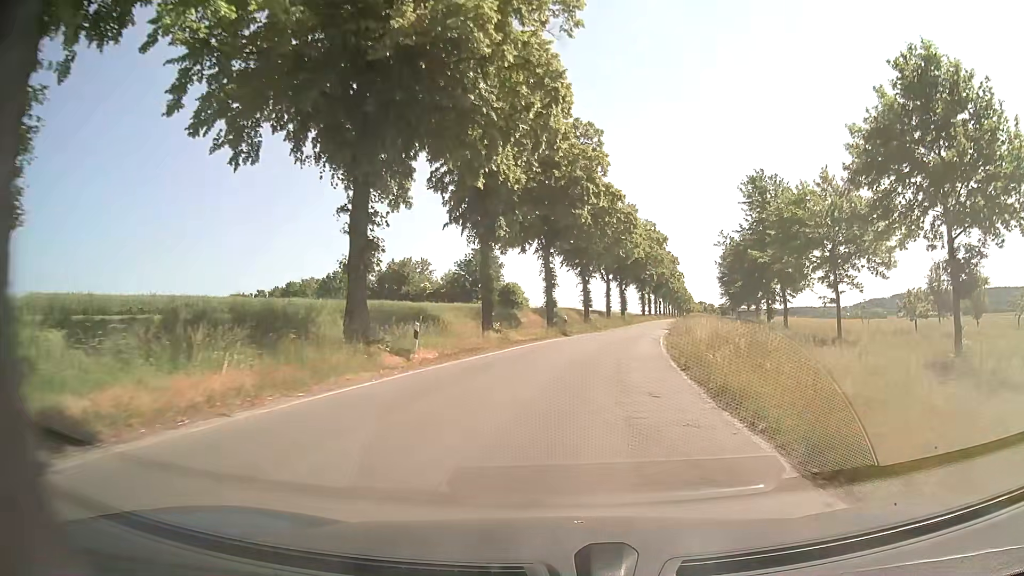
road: secondary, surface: asphalt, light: Day
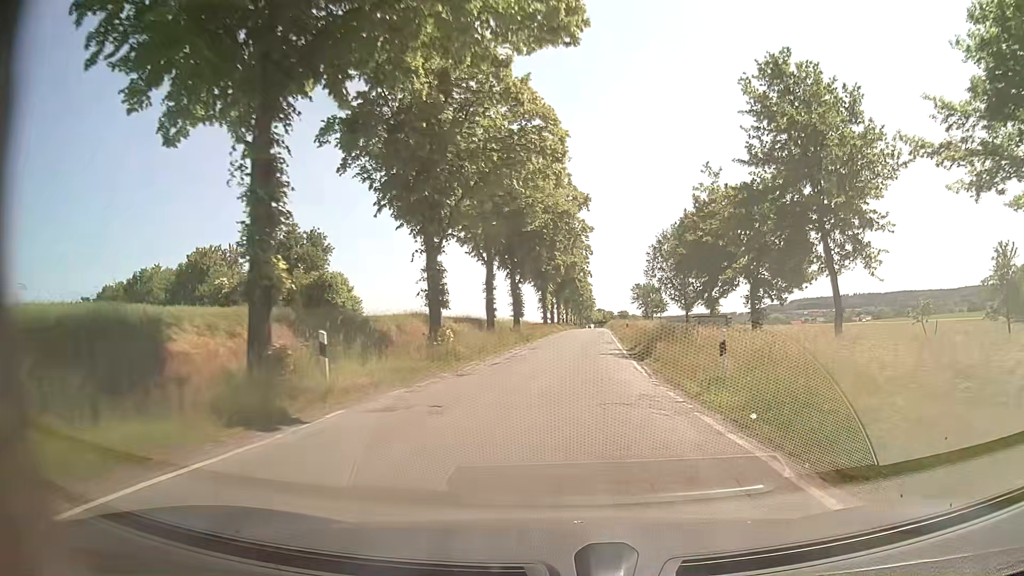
(+2.7, +31.8) m; +10°
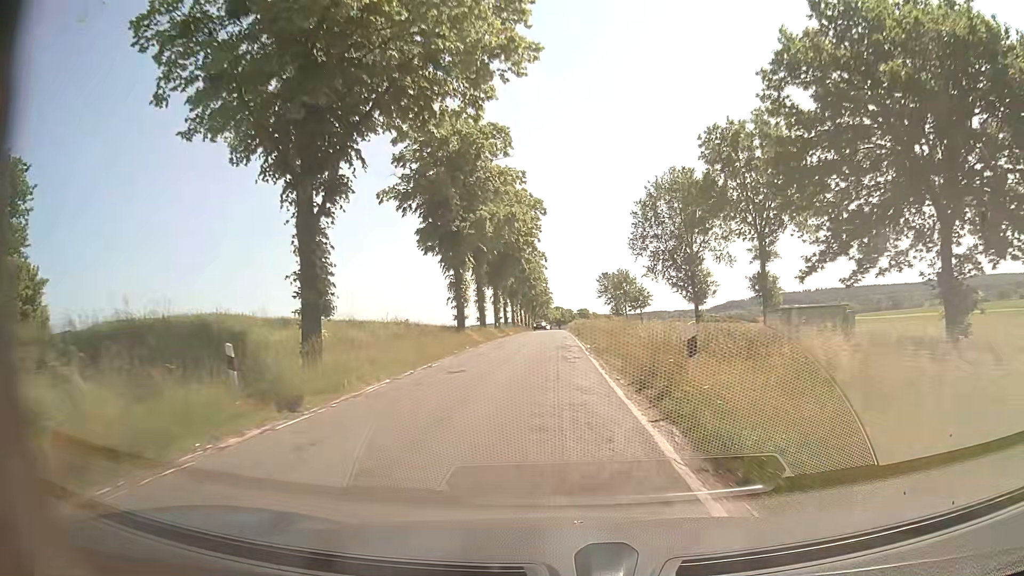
(+1.4, +32.5) m; +4°
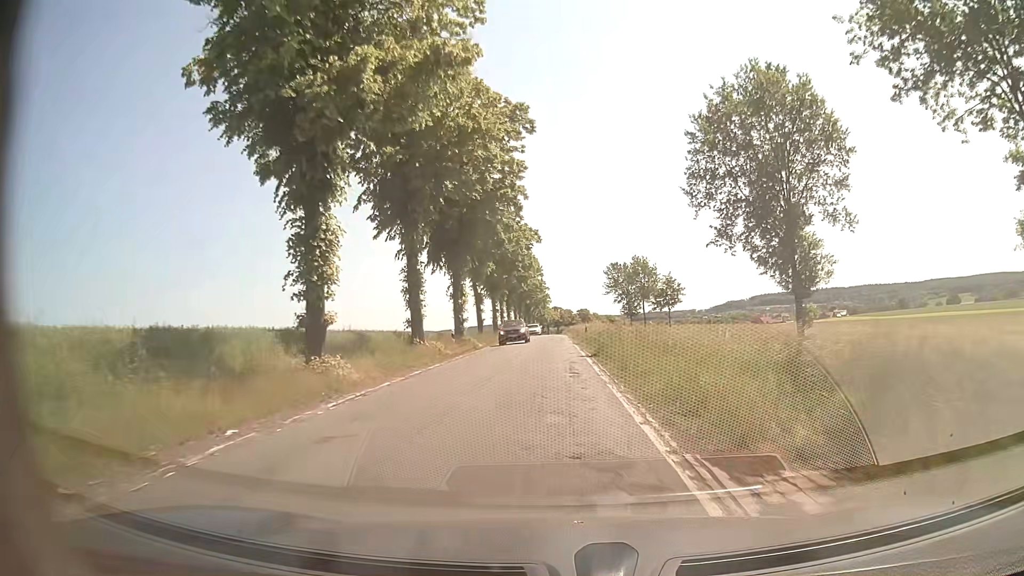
(-0.2, +24.5) m; -1°
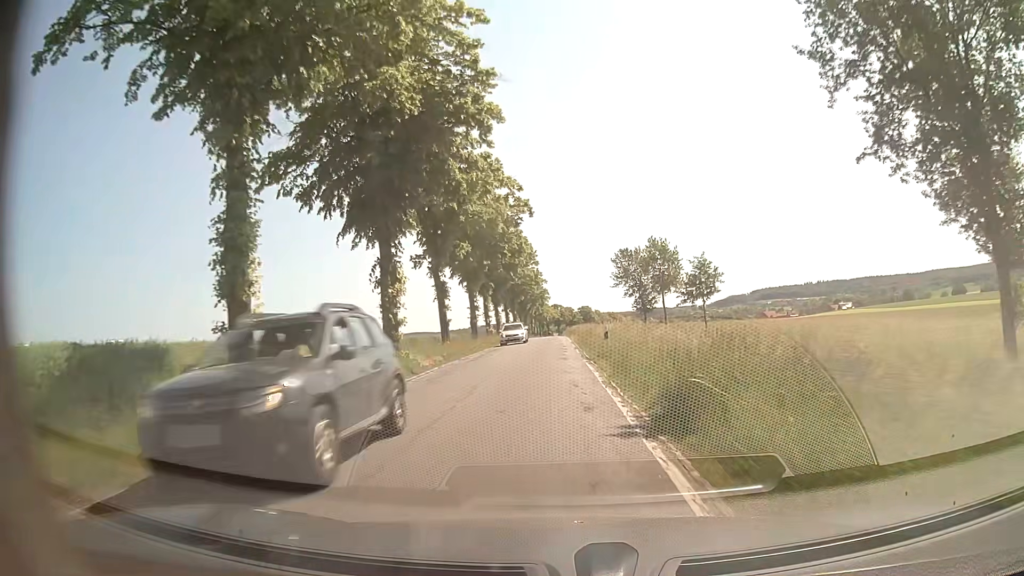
(+0.1, +16.4) m; +1°
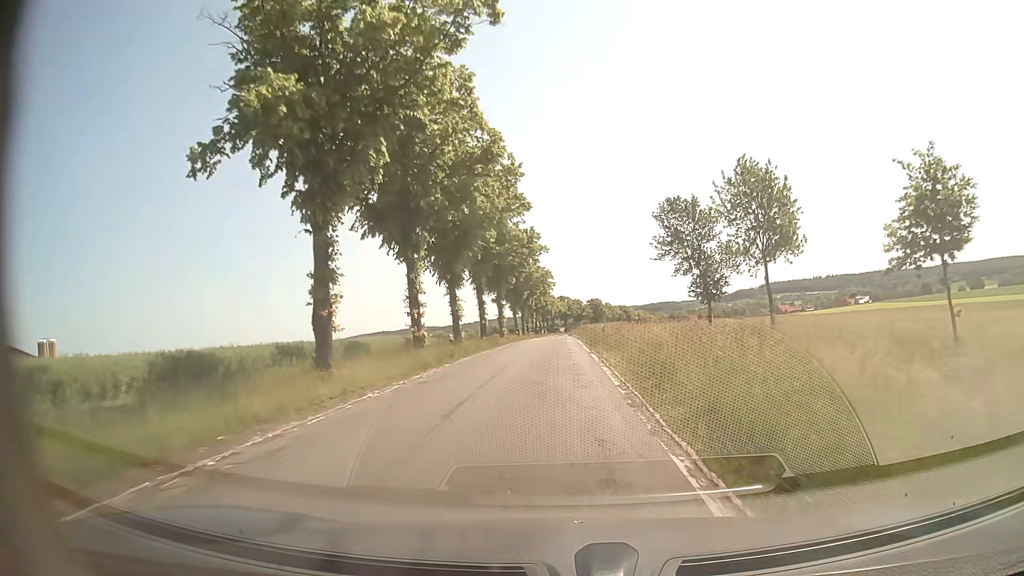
(-0.4, +33.1) m; -1°
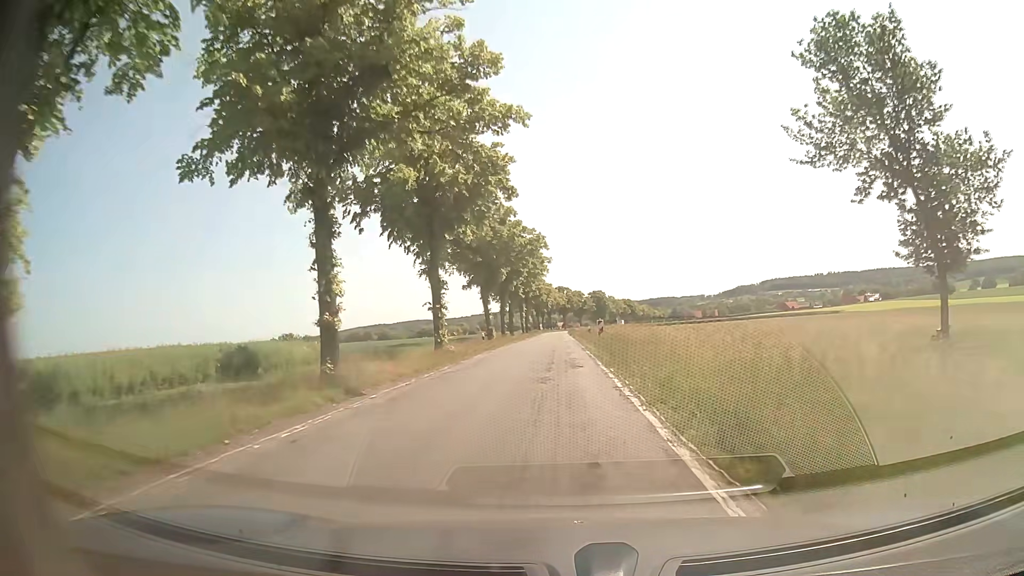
(+0.1, +33.2) m; 0°
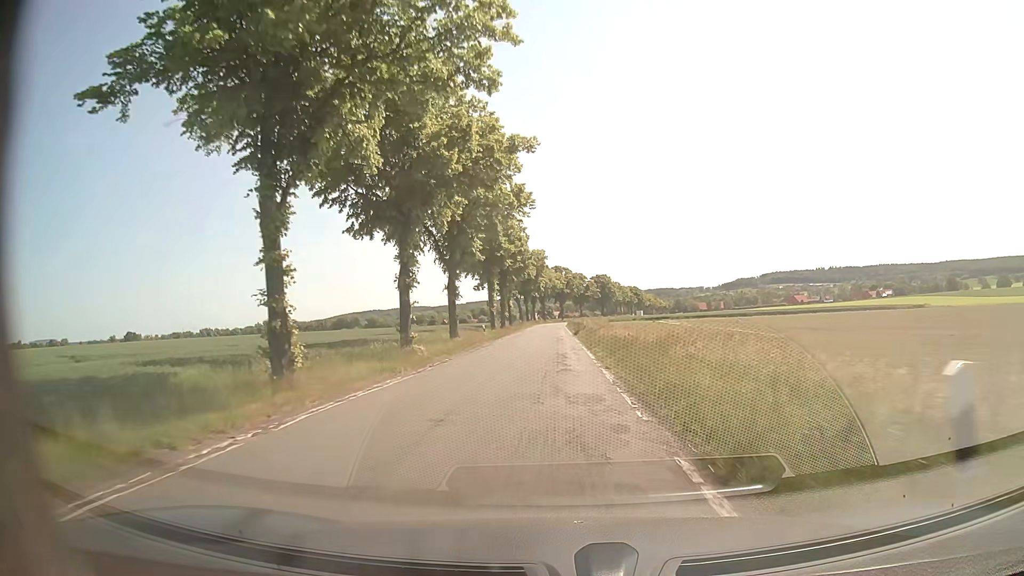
(+0.2, +41.7) m; 0°
(0, +10) (0, +20) (0, +30) (0, +40) (0, +50) (0, +60) (0, +70) (0, +80) (0, +90) (+1, +100) m
